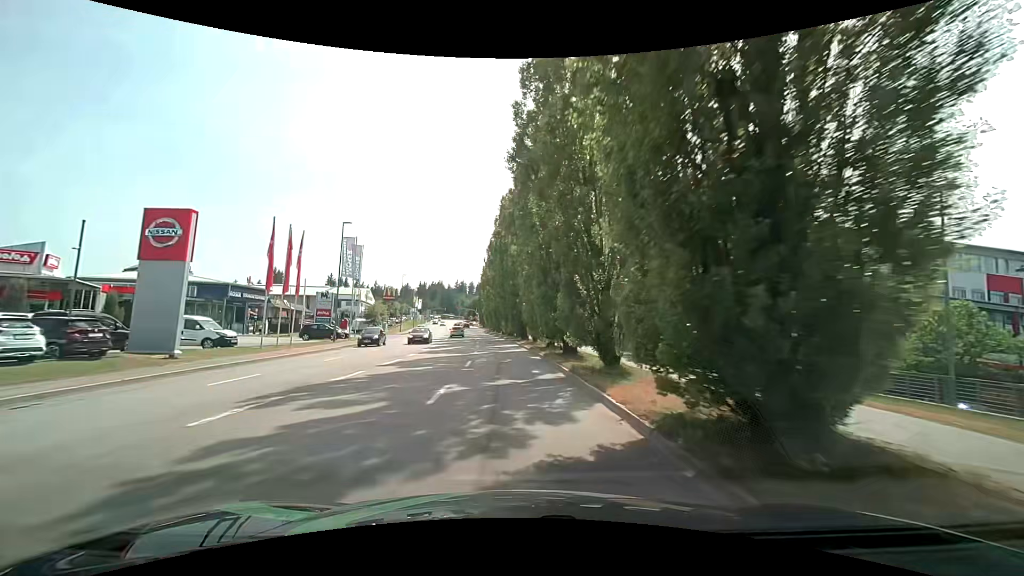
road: tertiary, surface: asphalt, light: Day
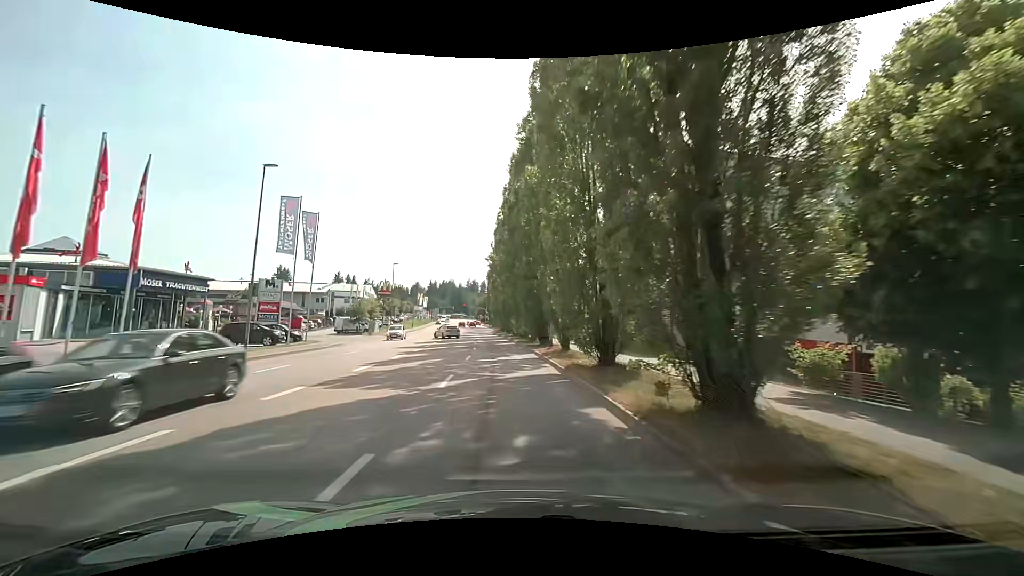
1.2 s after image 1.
(-0.2, +15.7) m; -2°
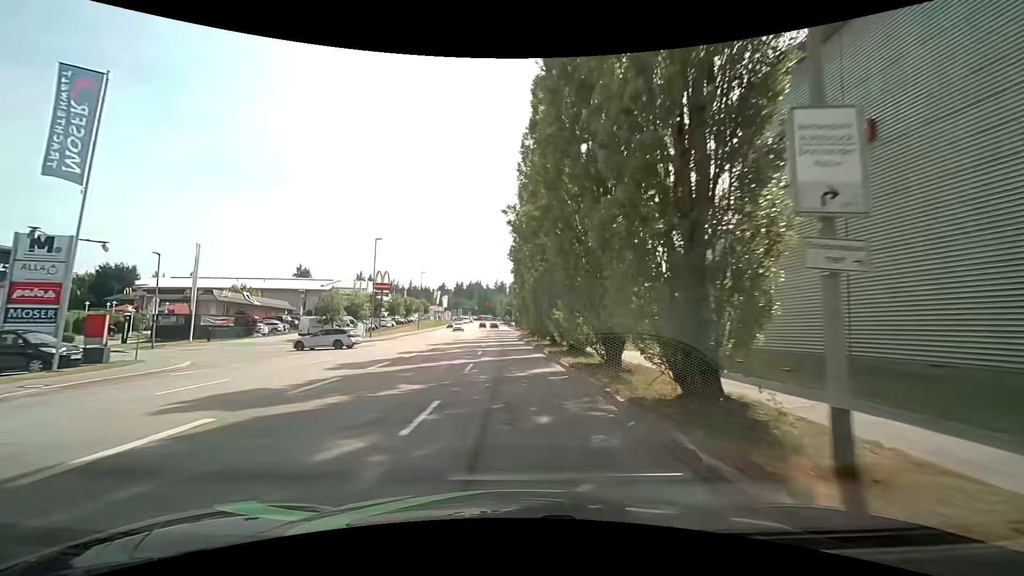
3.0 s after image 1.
(-0.2, +23.4) m; -2°
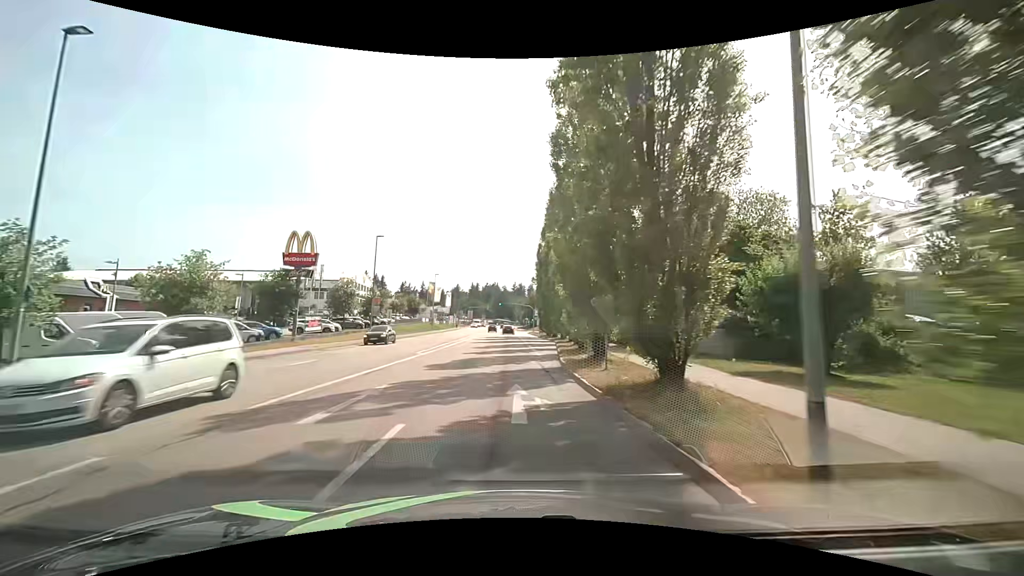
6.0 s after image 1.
(-1.0, +38.4) m; -2°
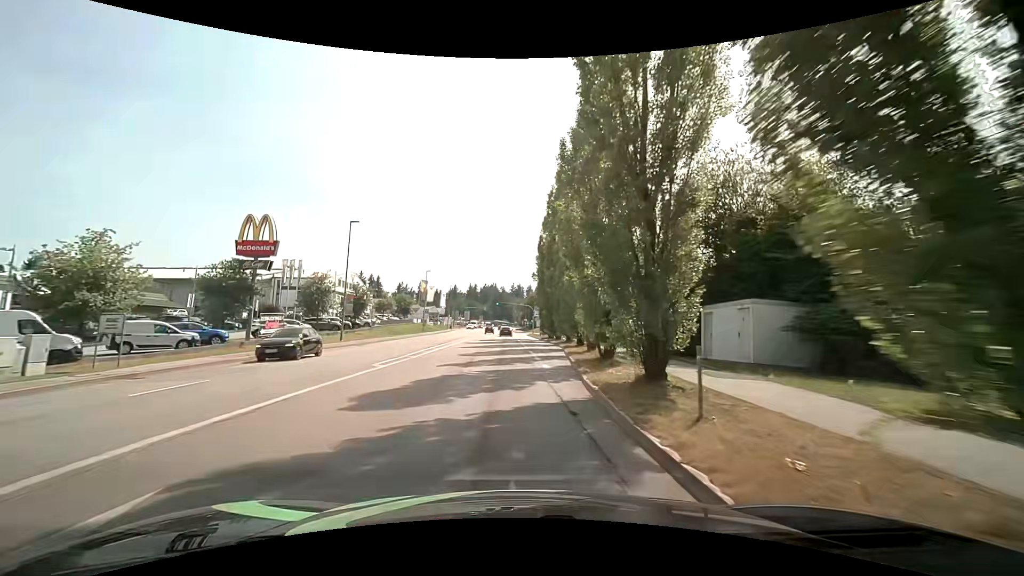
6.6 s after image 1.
(0.0, +7.4) m; 0°
